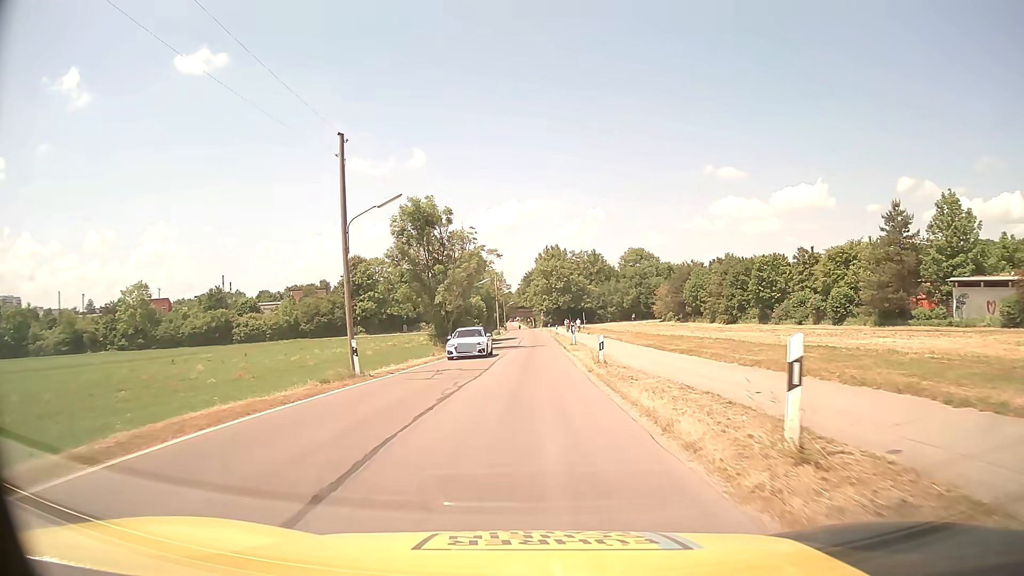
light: Day
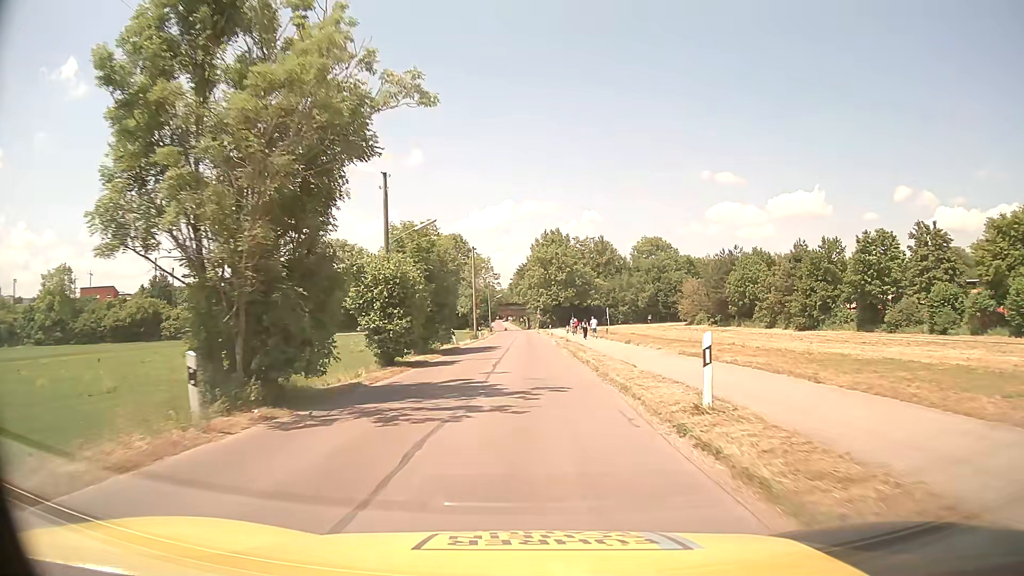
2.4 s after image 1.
(0.0, +31.3) m; 0°
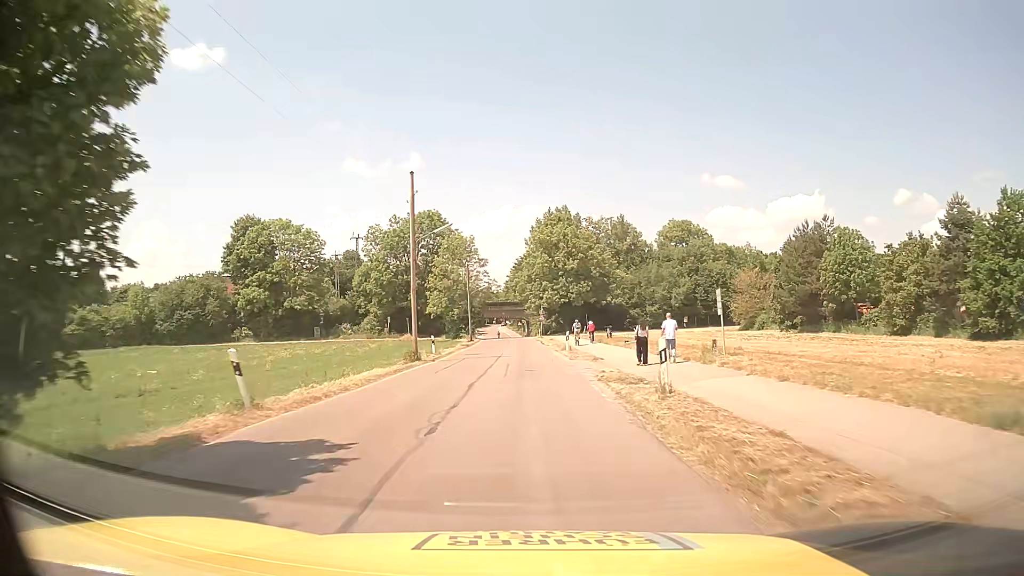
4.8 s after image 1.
(+0.2, +32.3) m; 0°
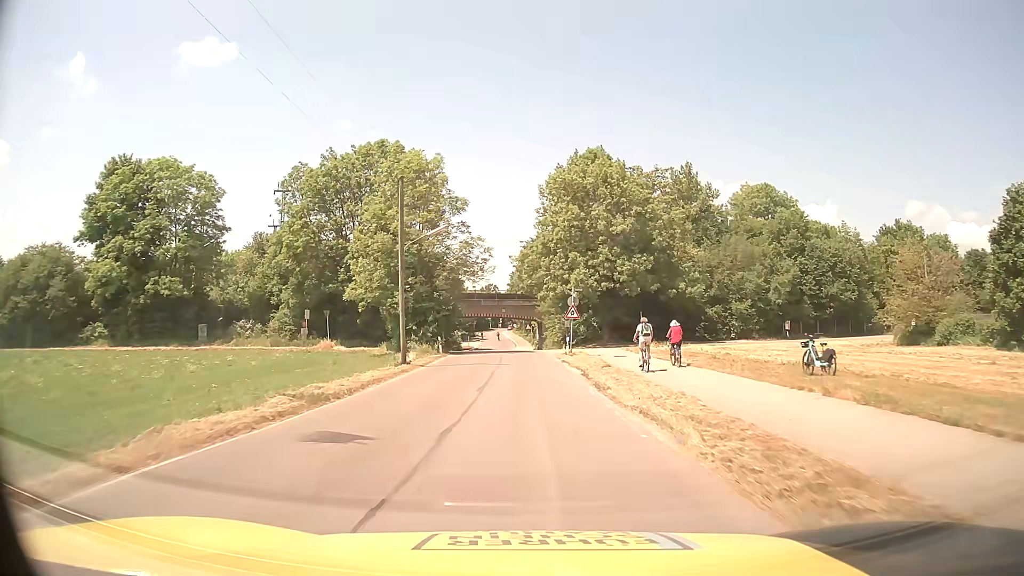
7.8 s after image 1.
(-0.4, +39.5) m; -1°
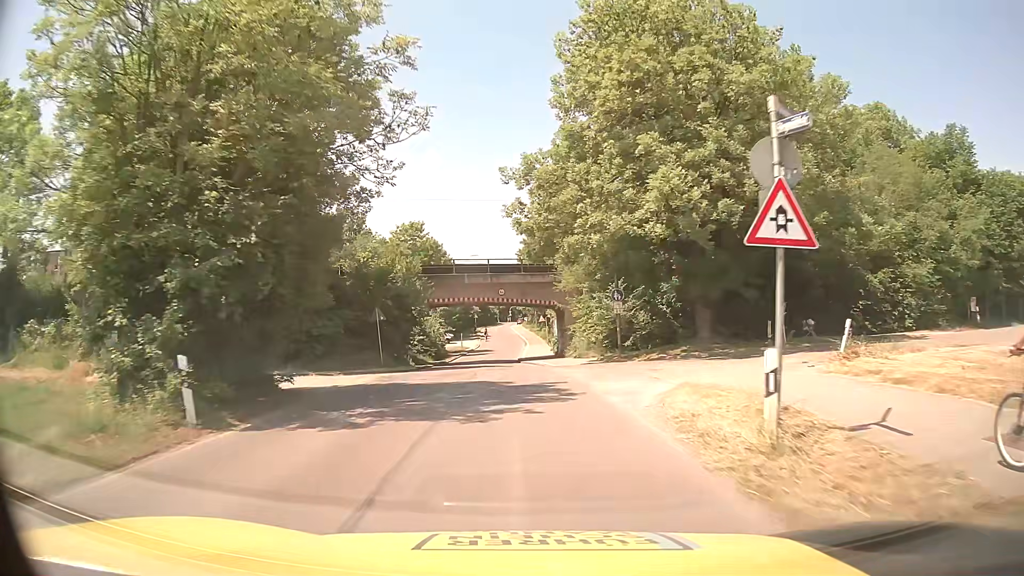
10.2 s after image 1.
(-0.1, +30.2) m; -1°
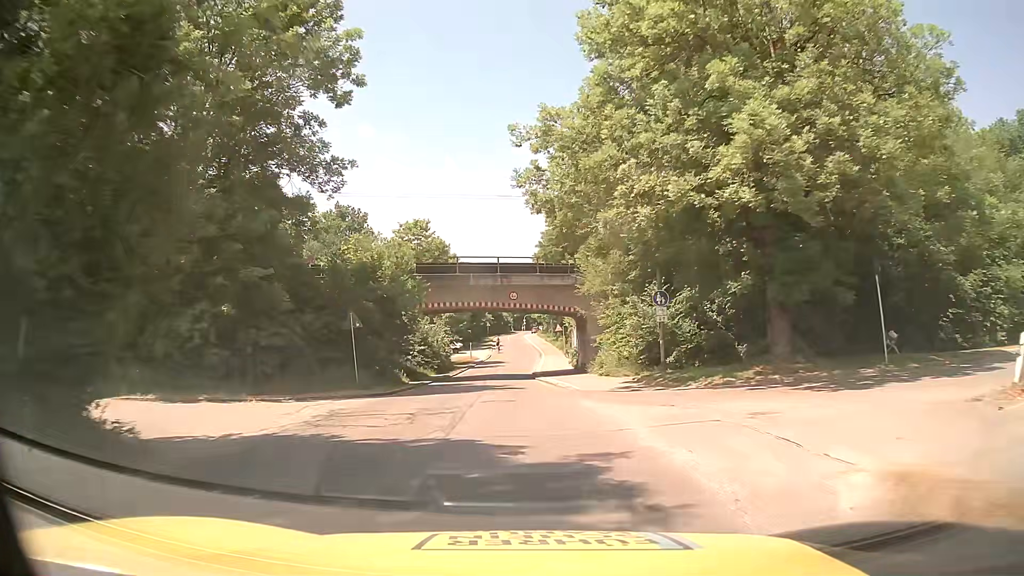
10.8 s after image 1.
(-0.1, +7.2) m; -2°
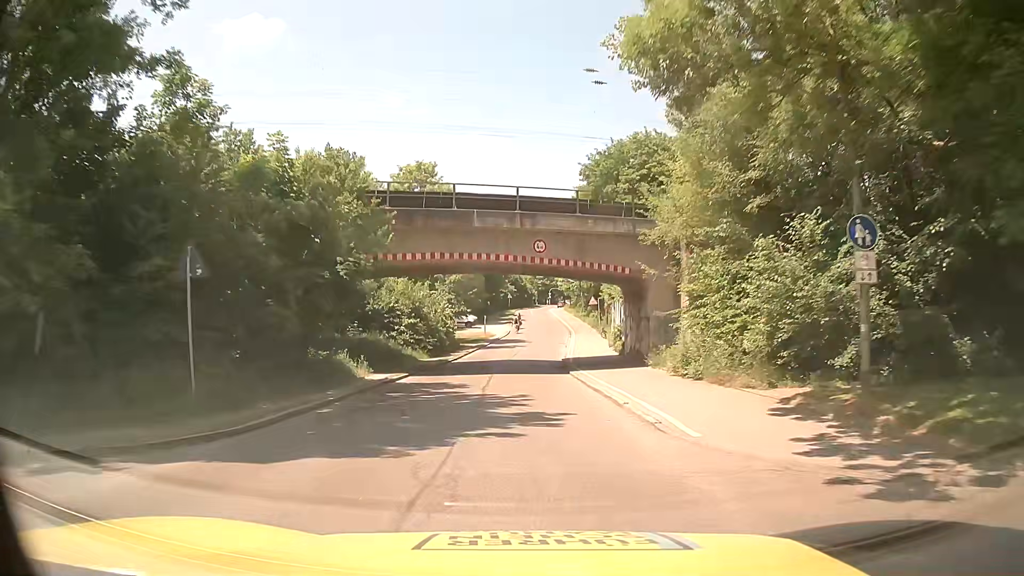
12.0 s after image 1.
(-0.3, +14.2) m; -3°
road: residential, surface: asphalt
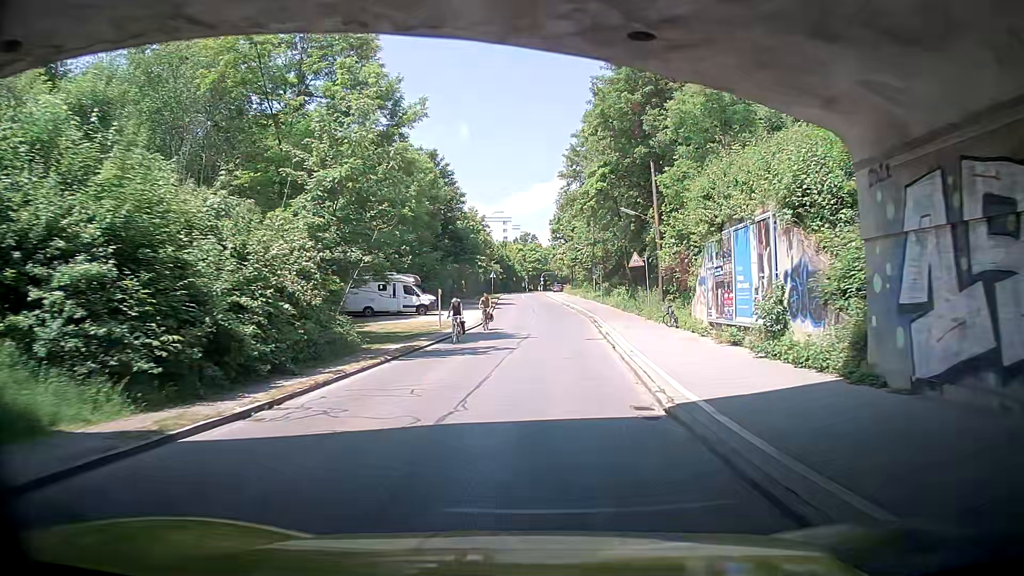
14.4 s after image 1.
(+0.1, +29.4) m; +2°
(0, +10) (0, +20) (+1, +30) (+1, +40) (+1, +50) (+1, +60) (0, +70) (0, +80) (-1, +90) (-1, +100) m
